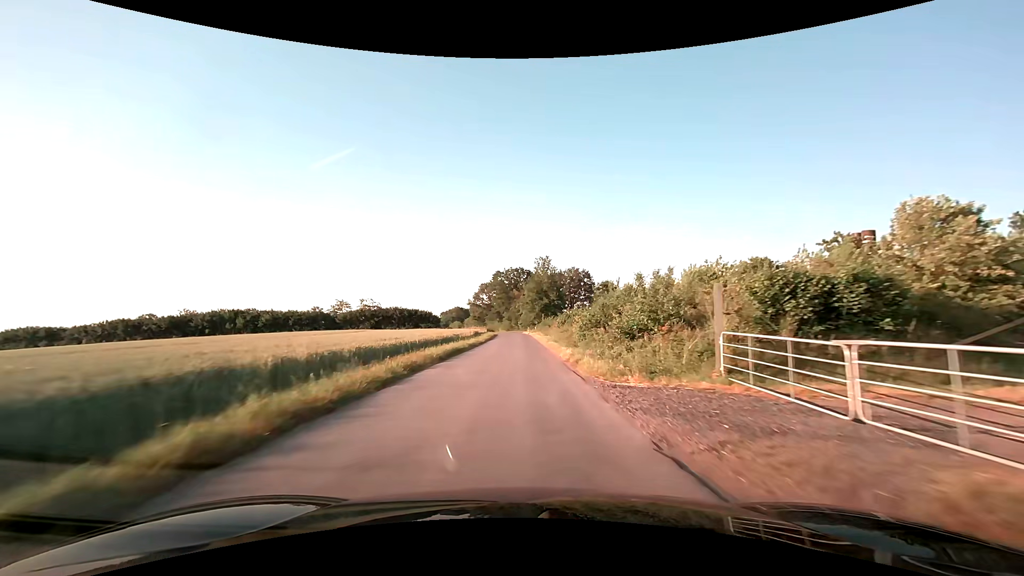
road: unclassified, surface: asphalt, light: Day
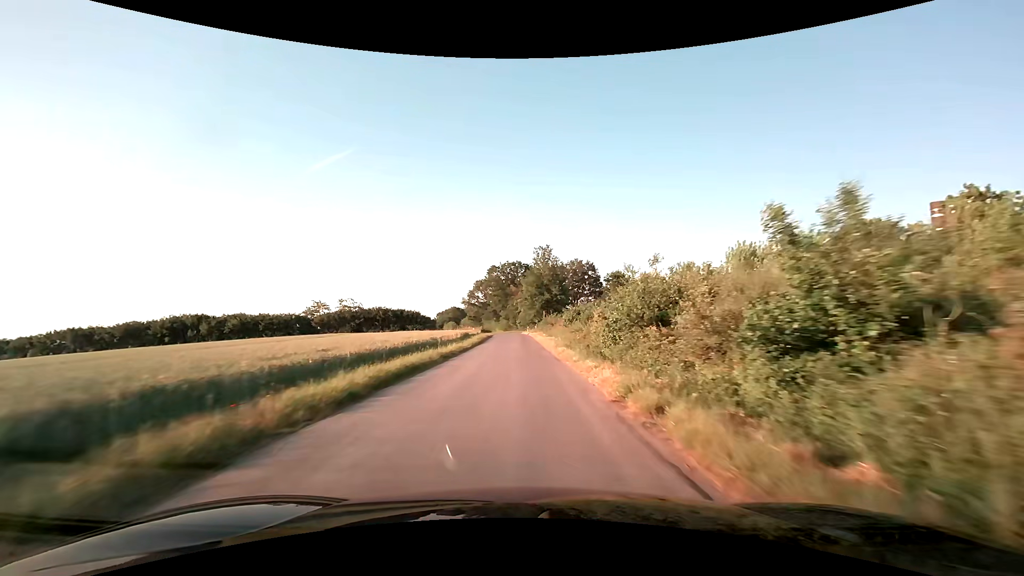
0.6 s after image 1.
(0.0, +10.6) m; 0°
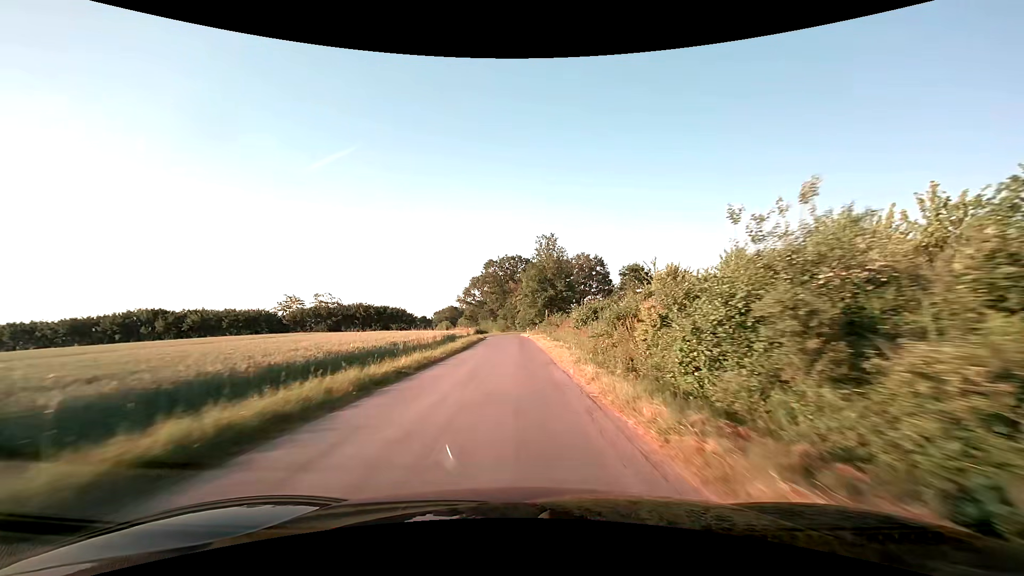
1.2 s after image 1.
(0.0, +10.5) m; 0°
